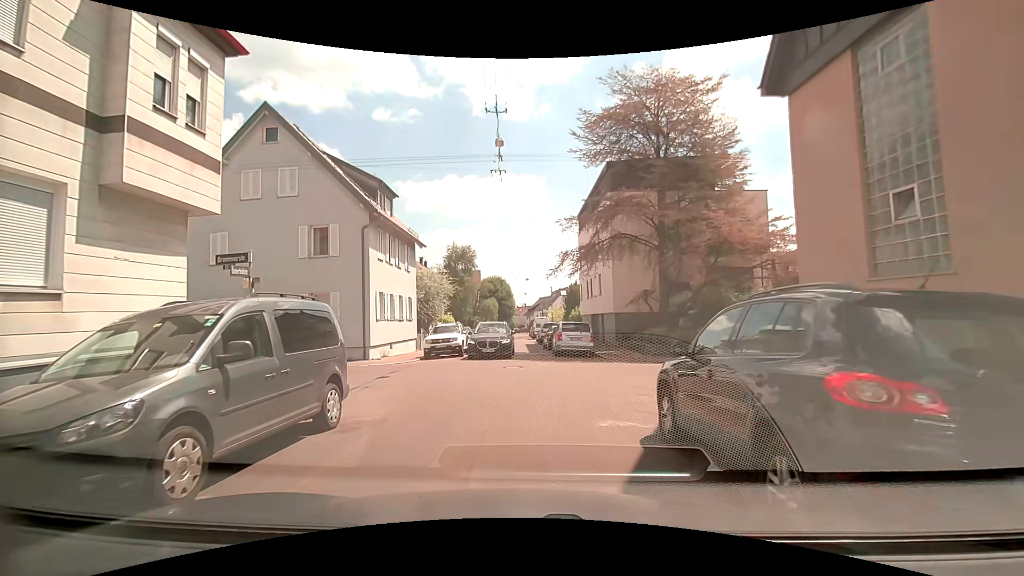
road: residential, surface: asphalt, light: Day
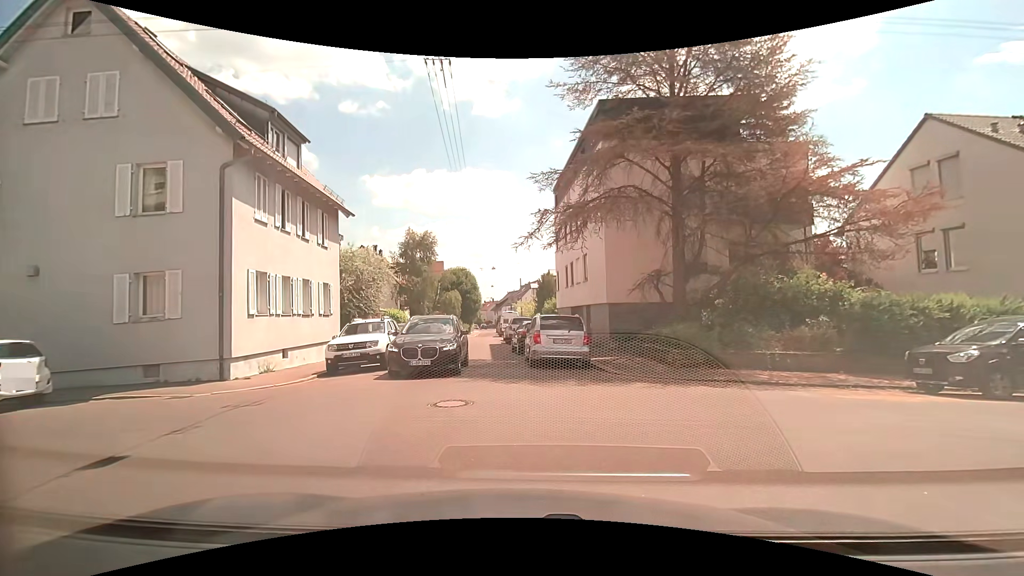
(+0.1, +7.7) m; +2°
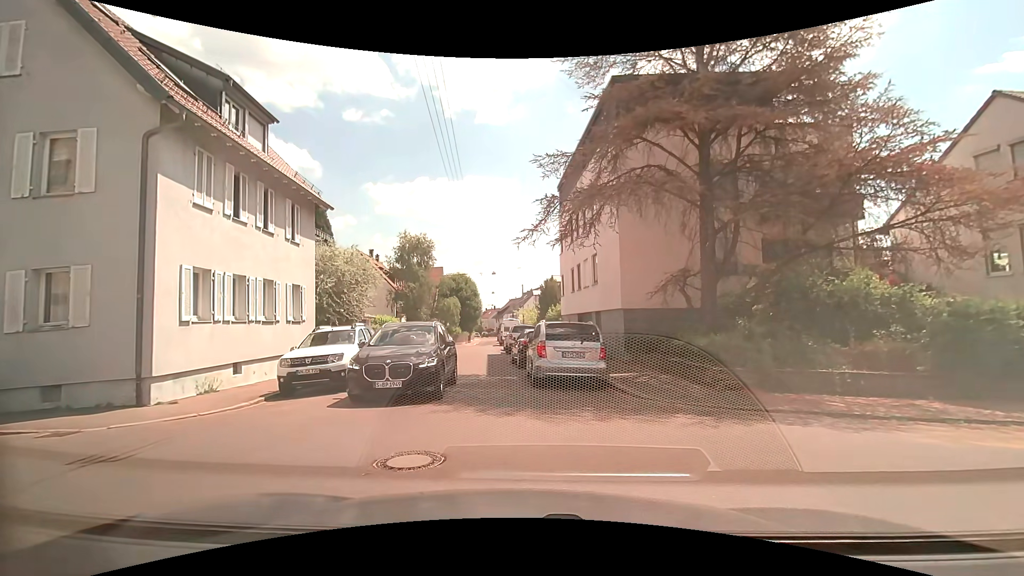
(0.0, +2.8) m; -2°
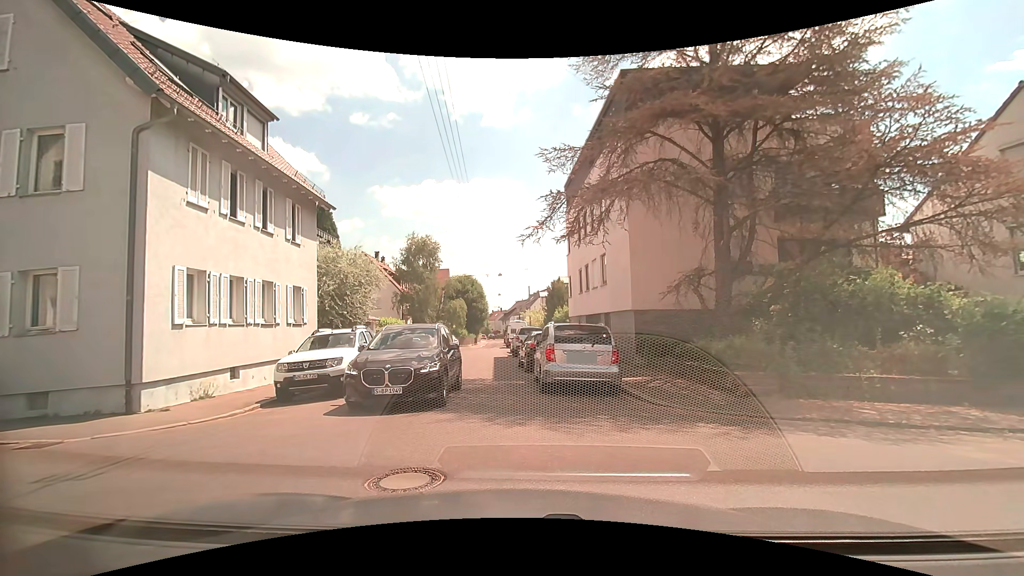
(0.0, +0.6) m; 0°
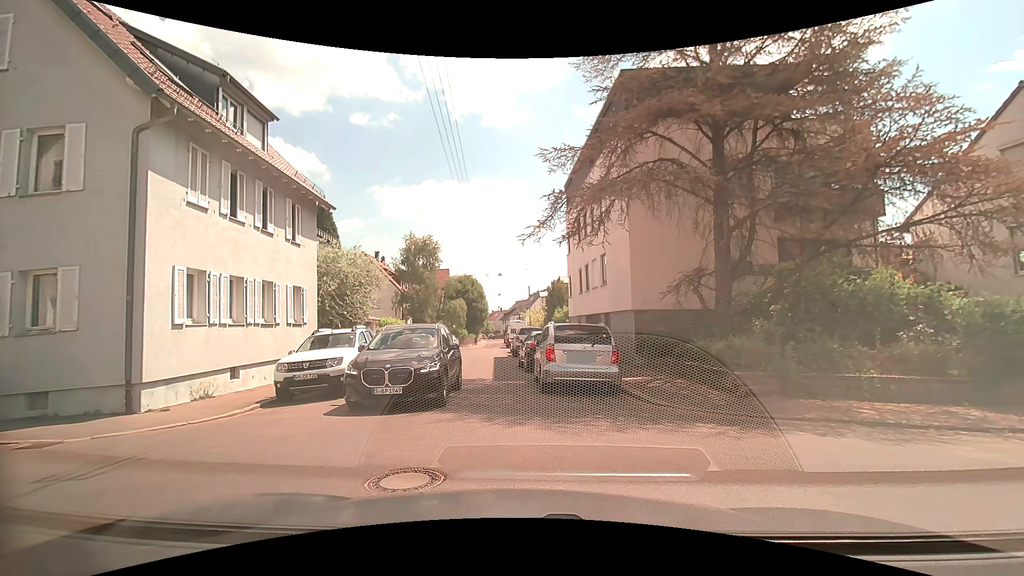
(0.0, 0.0) m; 0°
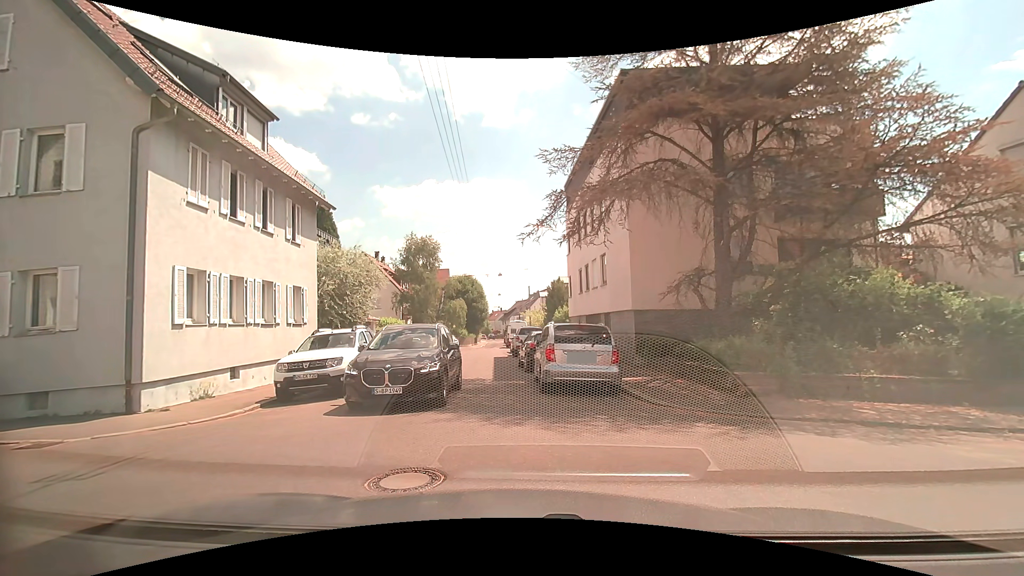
(0.0, 0.0) m; 0°
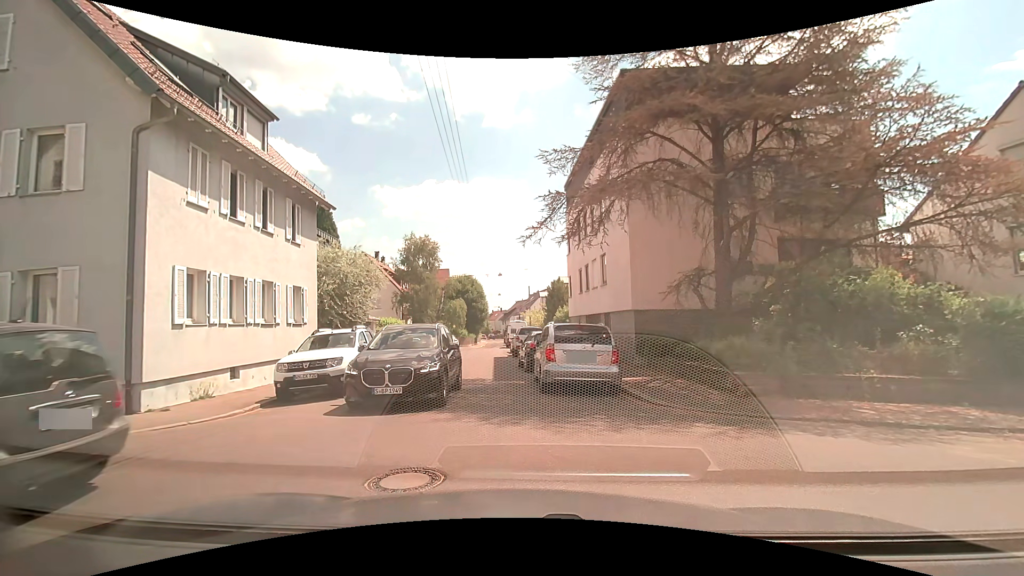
(0.0, 0.0) m; 0°
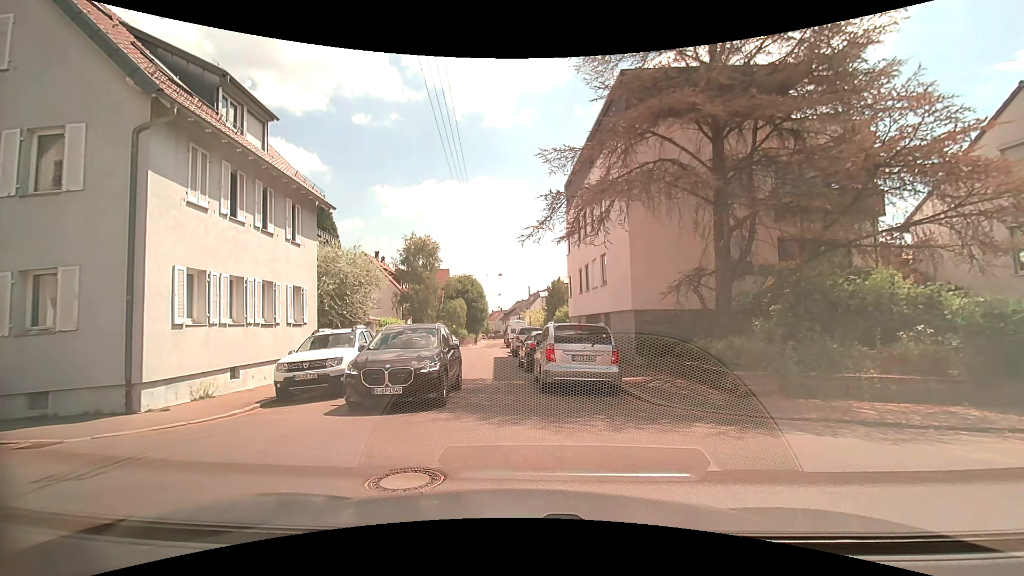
(0.0, 0.0) m; 0°
